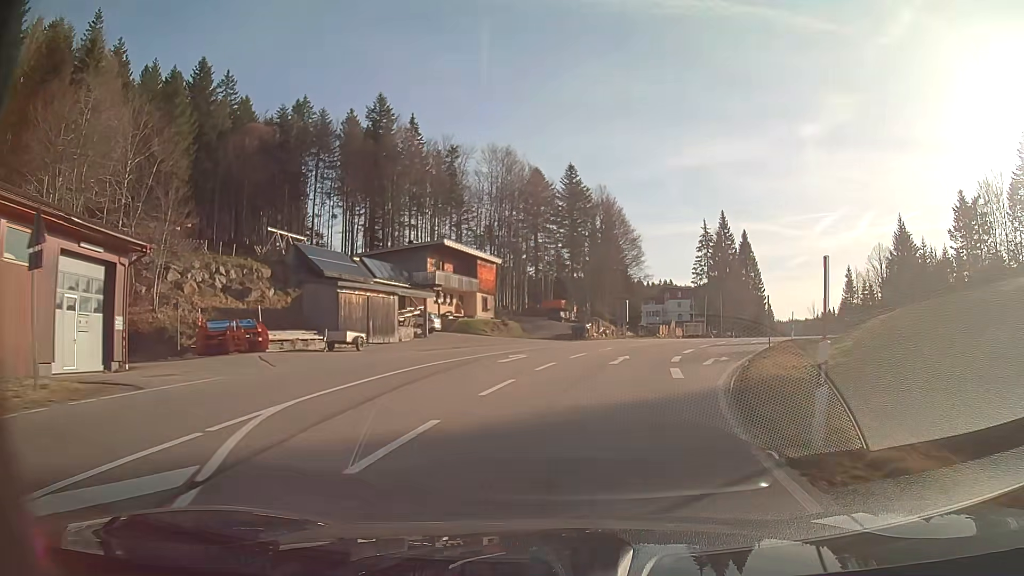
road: secondary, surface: asphalt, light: Day
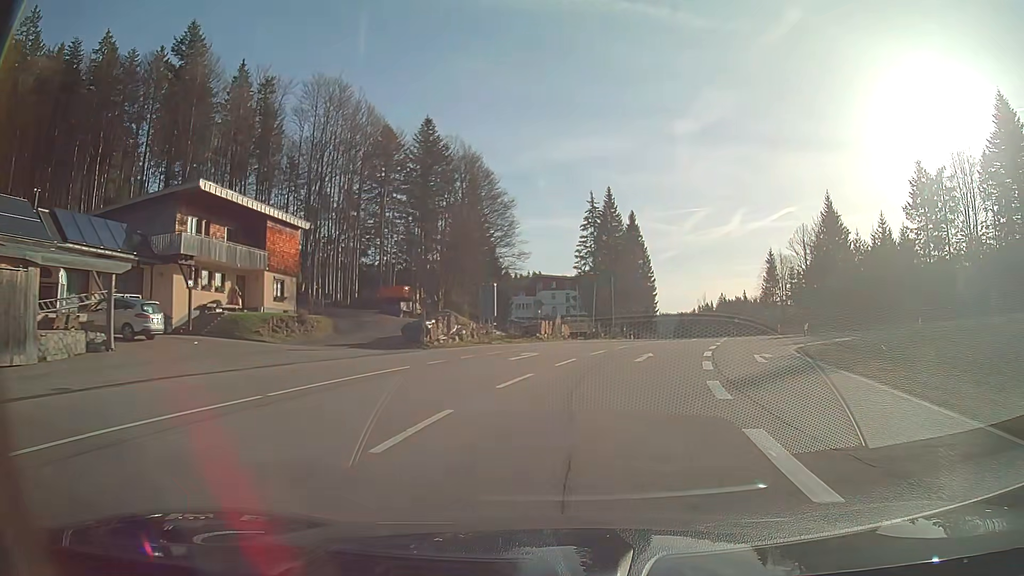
(+2.2, +22.8) m; +12°
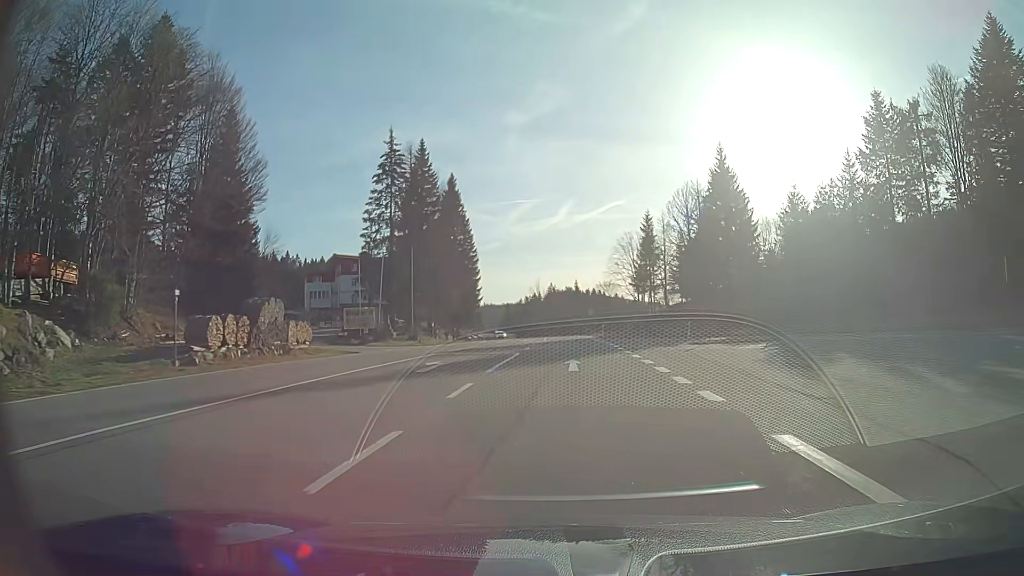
(+4.2, +30.7) m; +13°
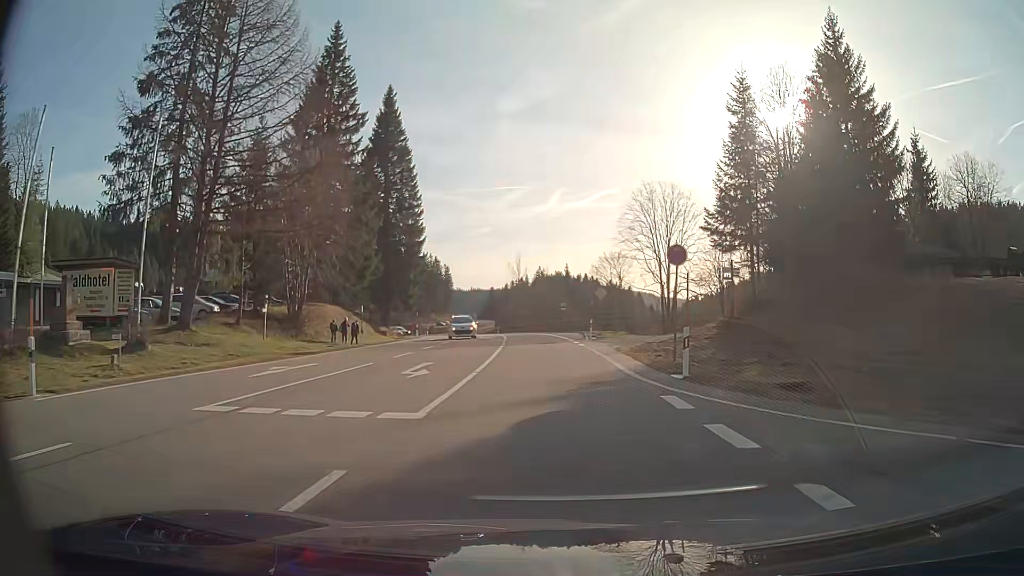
(+0.7, +39.8) m; +1°
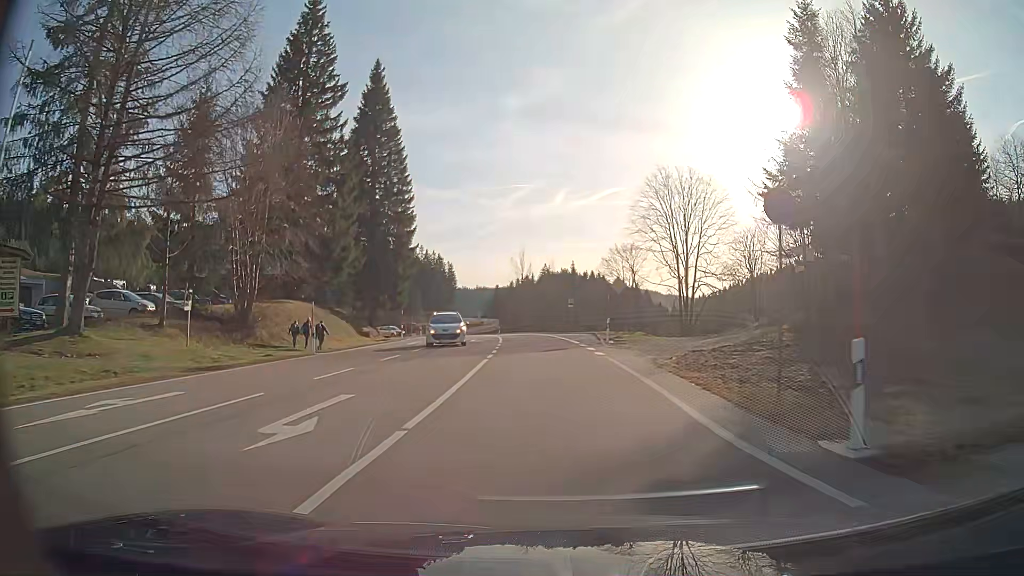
(0.0, +8.2) m; 0°
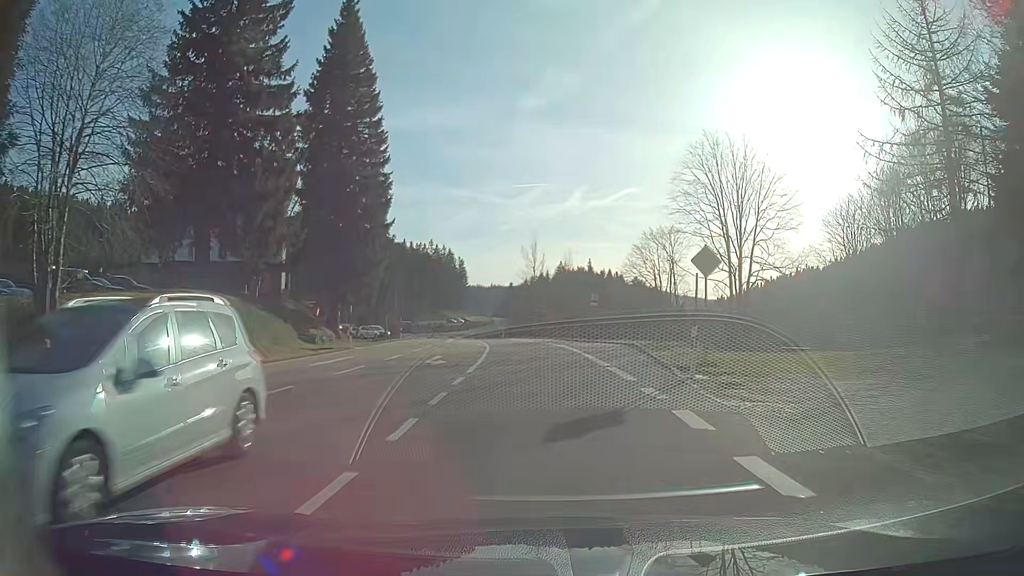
(-0.2, +16.7) m; -2°
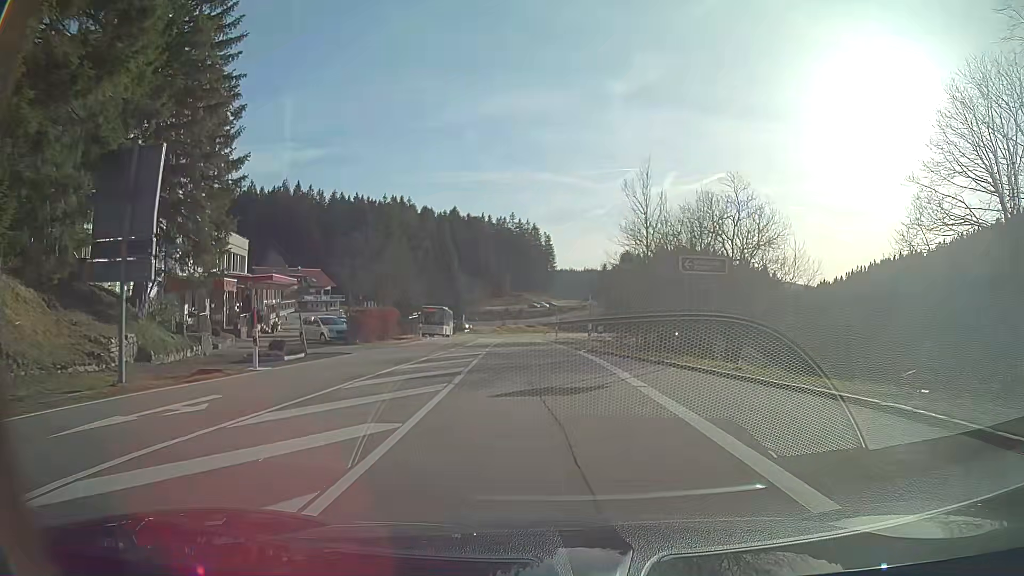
(-2.7, +42.8) m; -8°
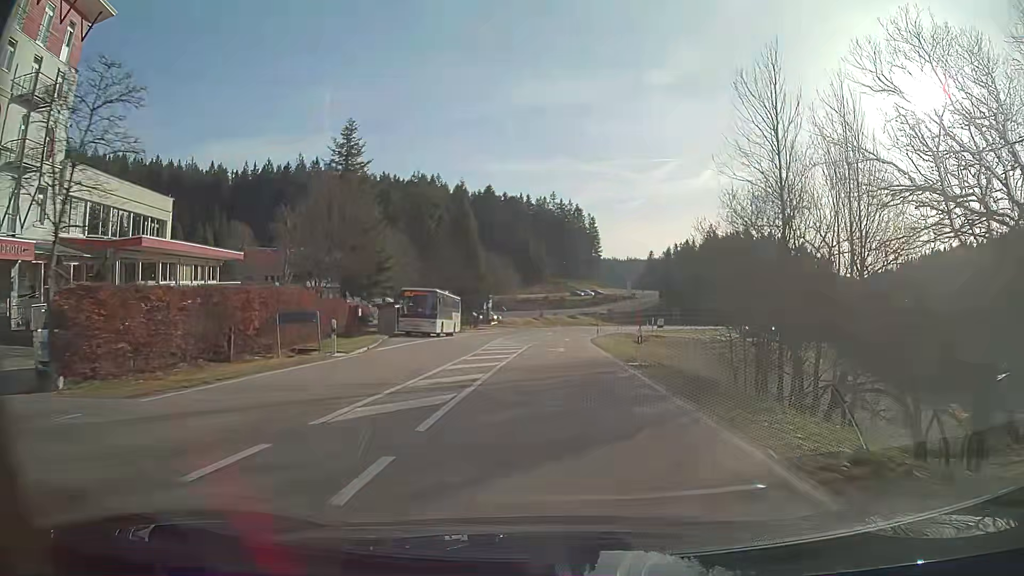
(-0.8, +26.1) m; -3°
